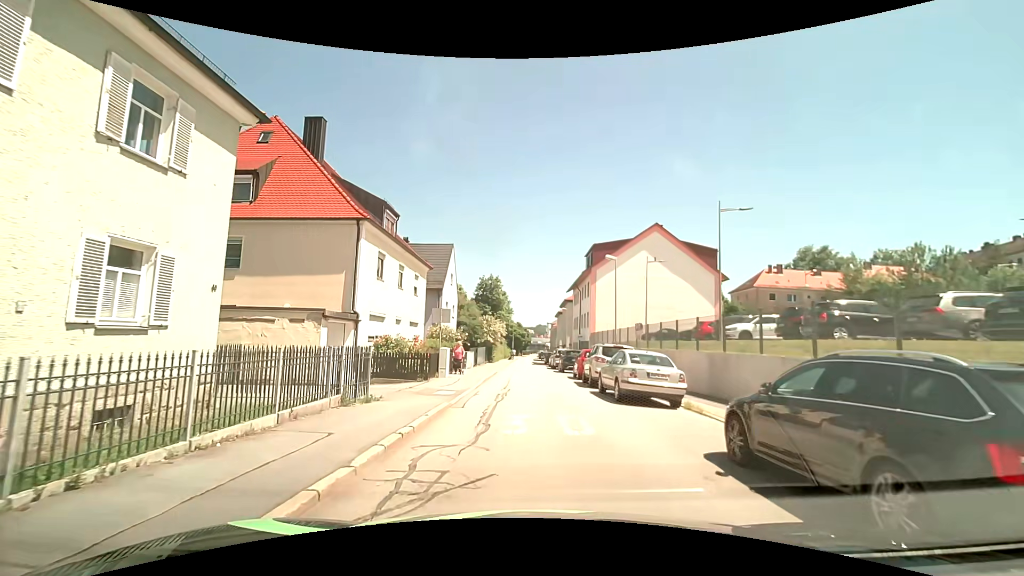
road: residential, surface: asphalt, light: Day
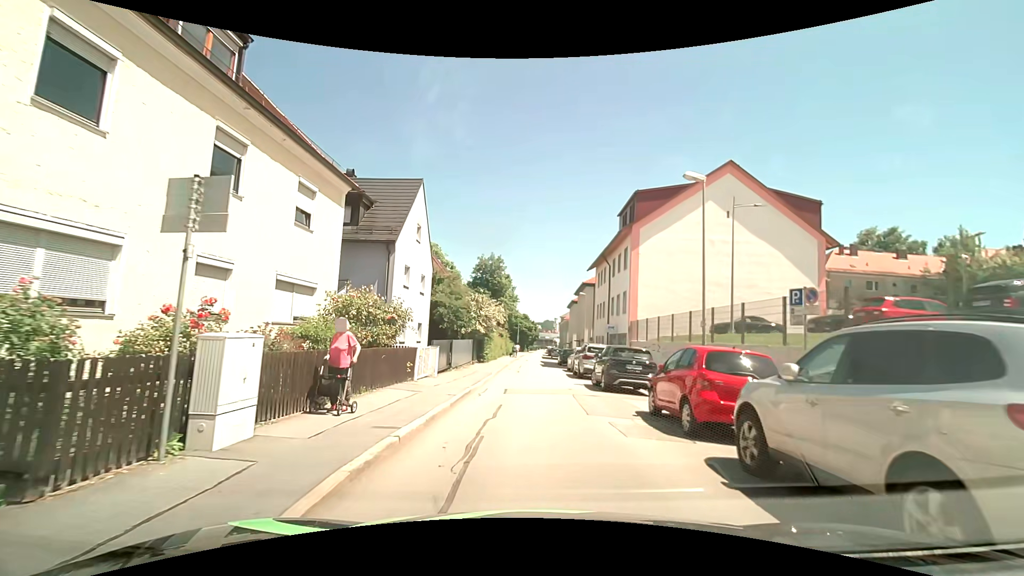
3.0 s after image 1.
(-0.2, +16.3) m; -1°
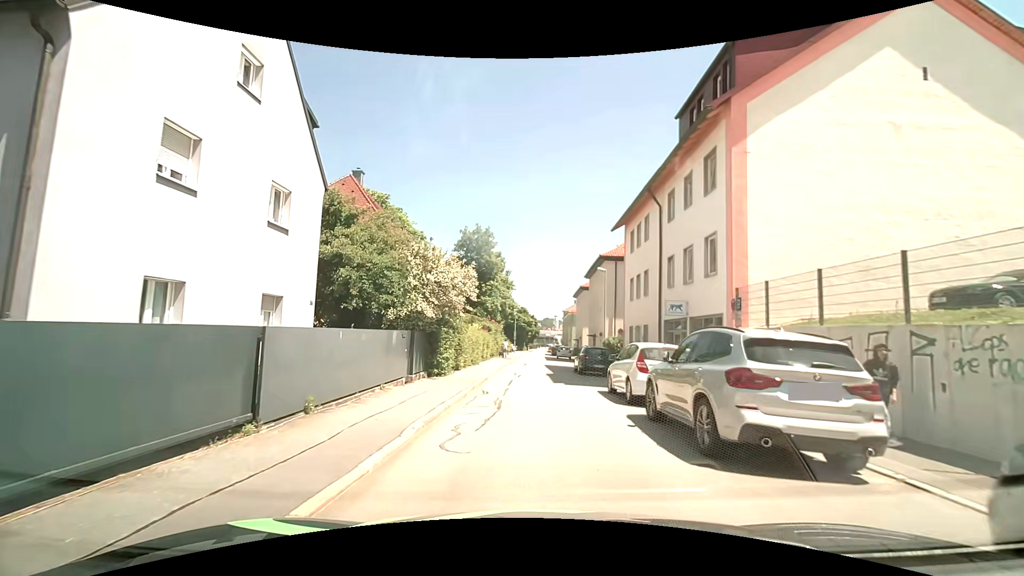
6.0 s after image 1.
(+0.1, +16.9) m; 0°
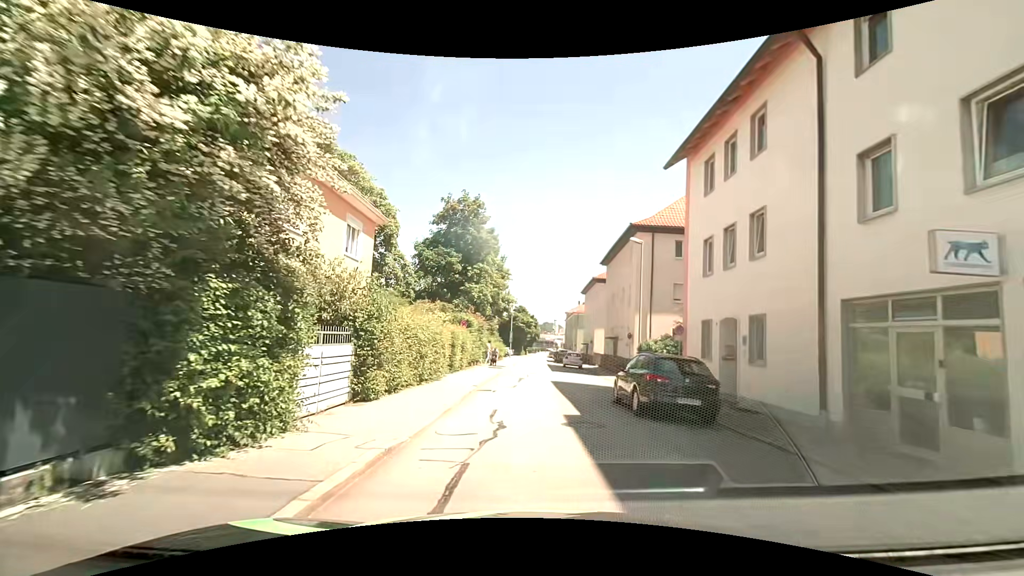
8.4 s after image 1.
(+0.1, +13.7) m; 0°
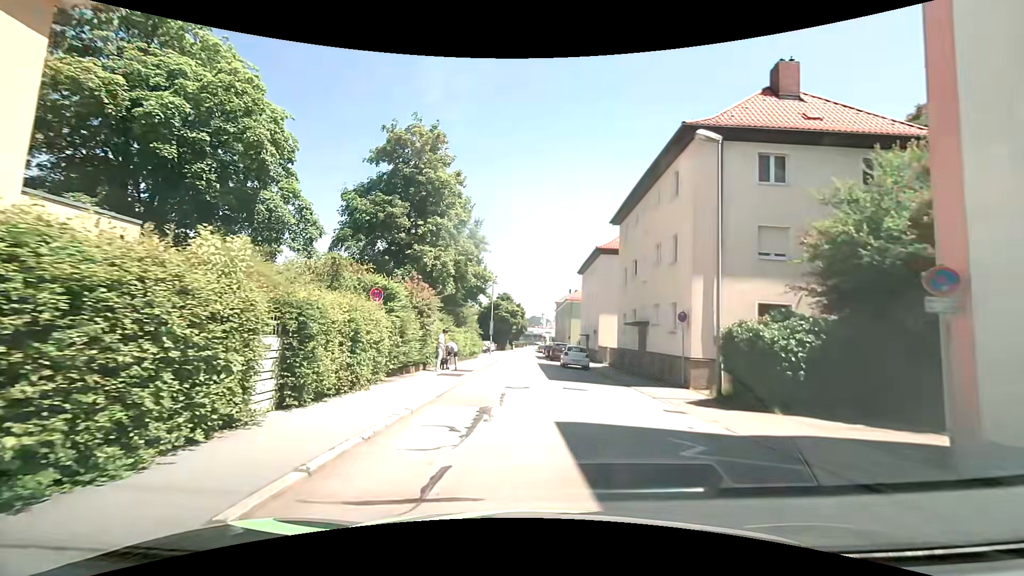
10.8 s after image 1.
(+0.3, +13.9) m; +2°
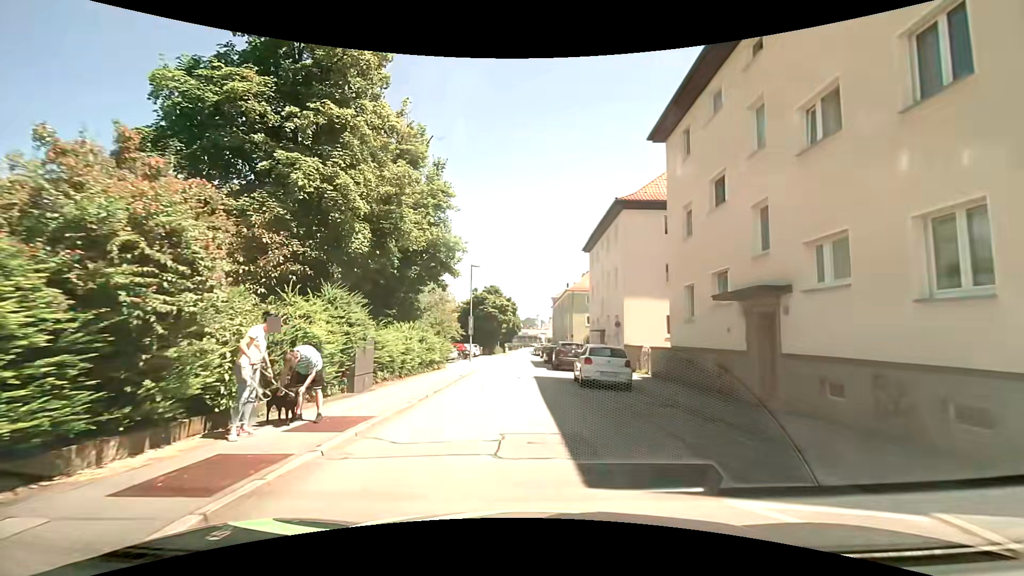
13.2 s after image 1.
(0.0, +14.2) m; +1°
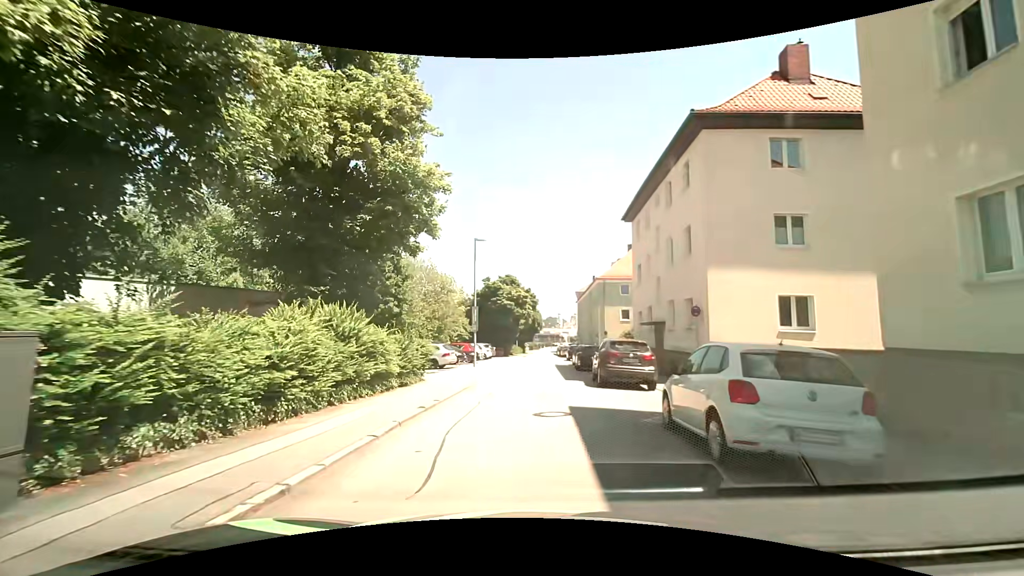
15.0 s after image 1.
(-0.3, +10.7) m; -4°
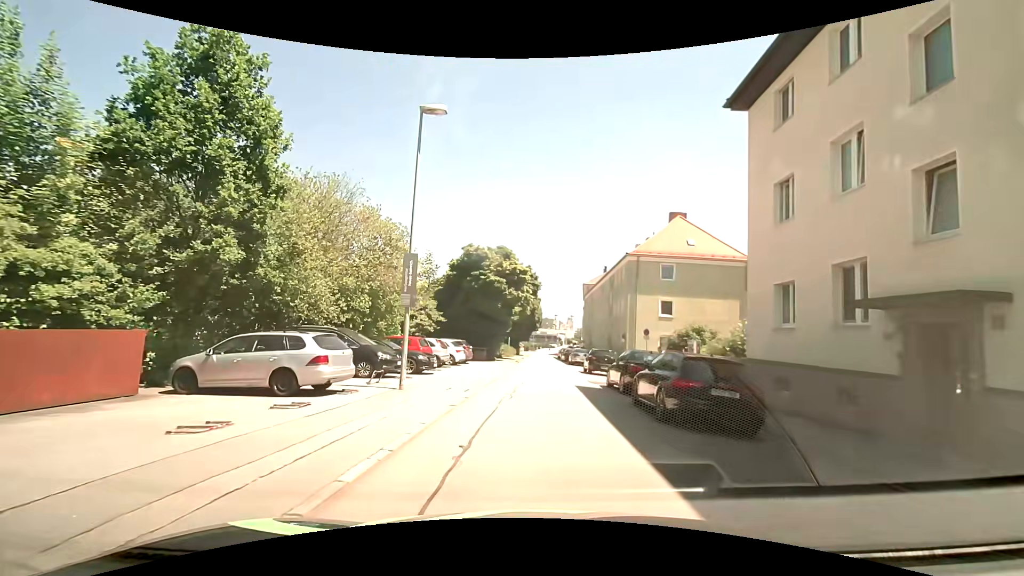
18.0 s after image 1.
(0.0, +17.3) m; +1°
(0, +10) (0, +20) (+1, +30) (+1, +40) (+1, +50) (+1, +60) (+2, +70) (+2, +80) (+4, +90) (+5, +100) m
